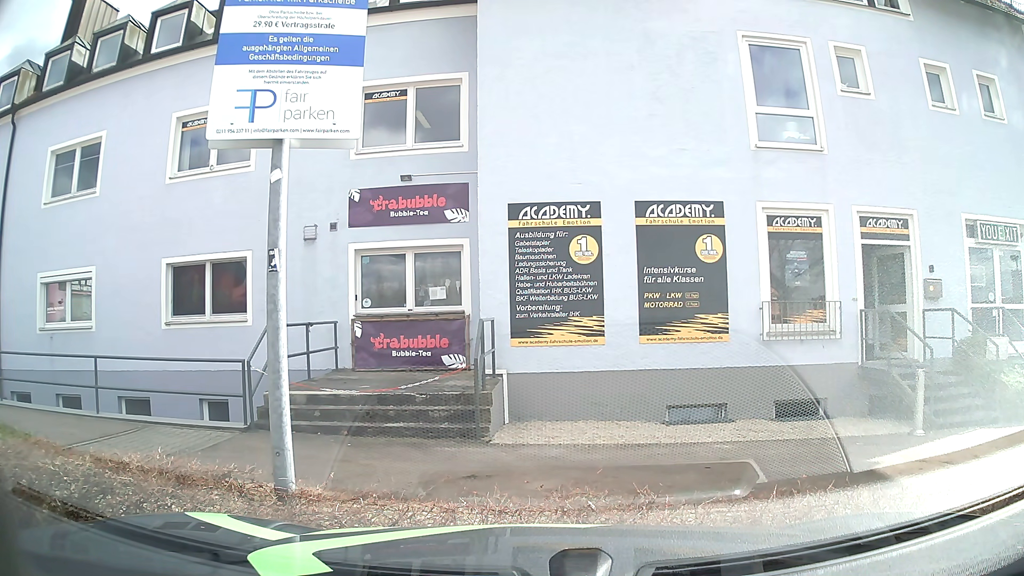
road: service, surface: asphalt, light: Day
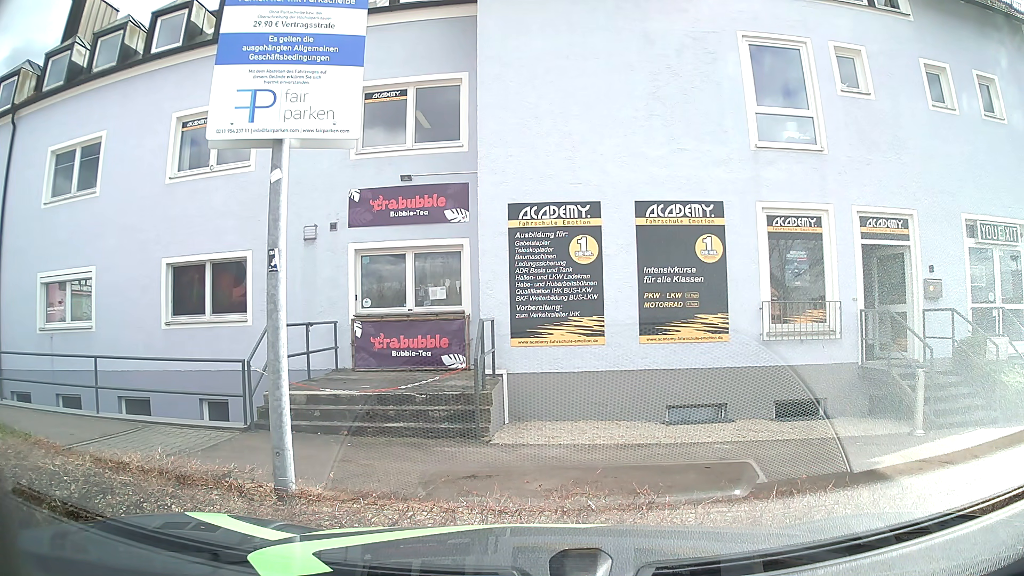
(0.0, 0.0) m; 0°
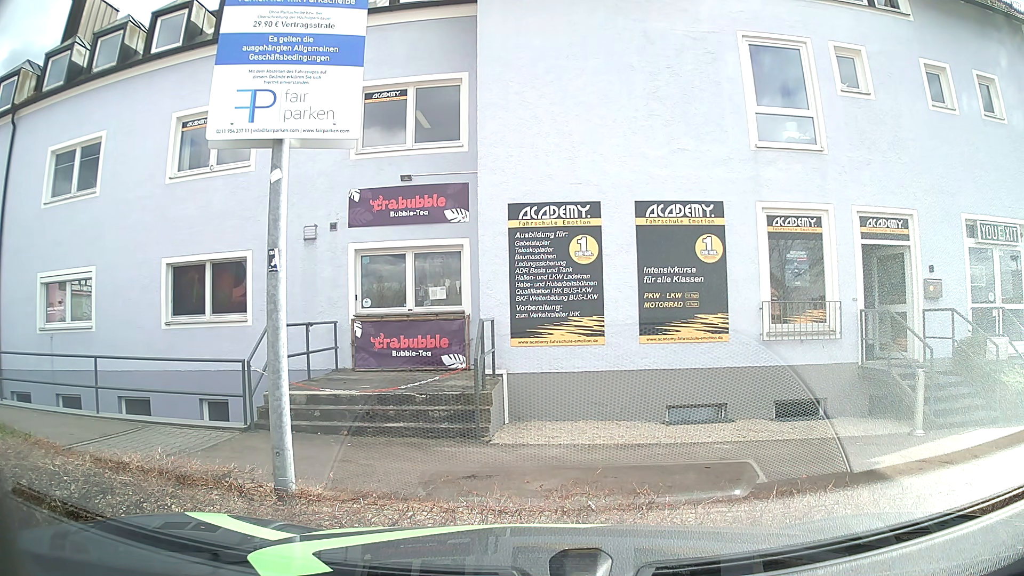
(0.0, 0.0) m; 0°
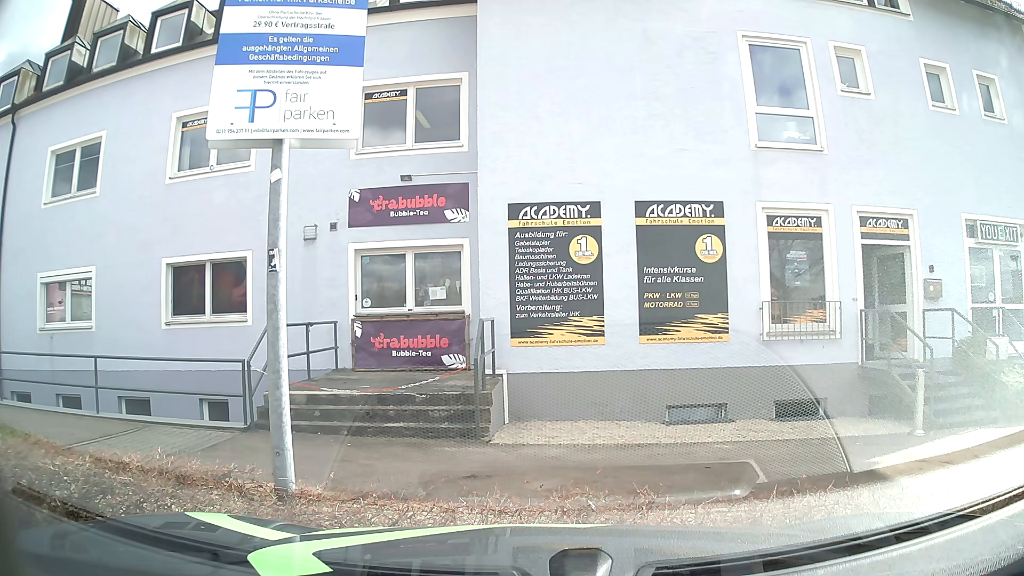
(0.0, 0.0) m; 0°
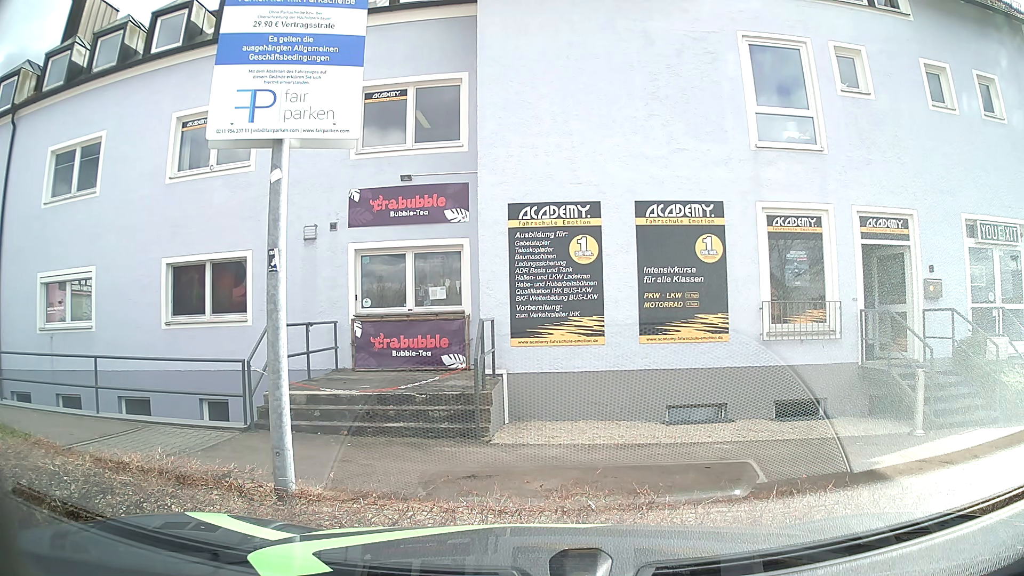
(0.0, 0.0) m; 0°
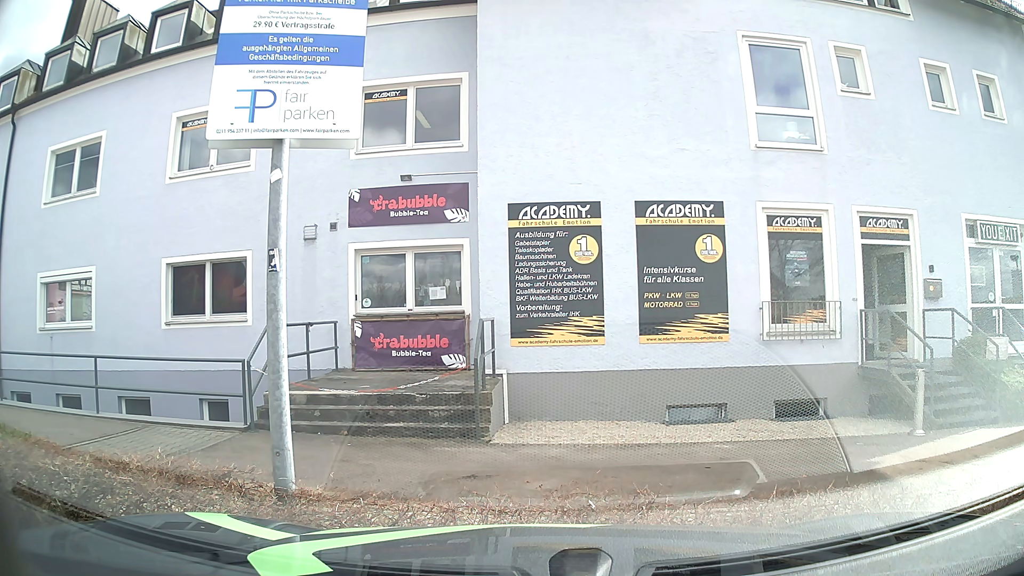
(0.0, 0.0) m; 0°
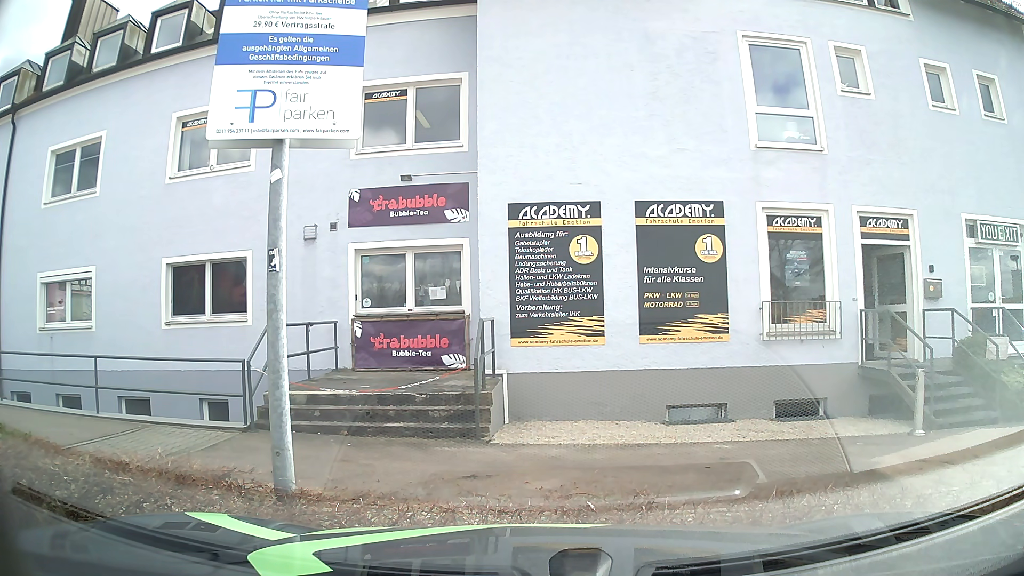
(0.0, 0.0) m; 0°
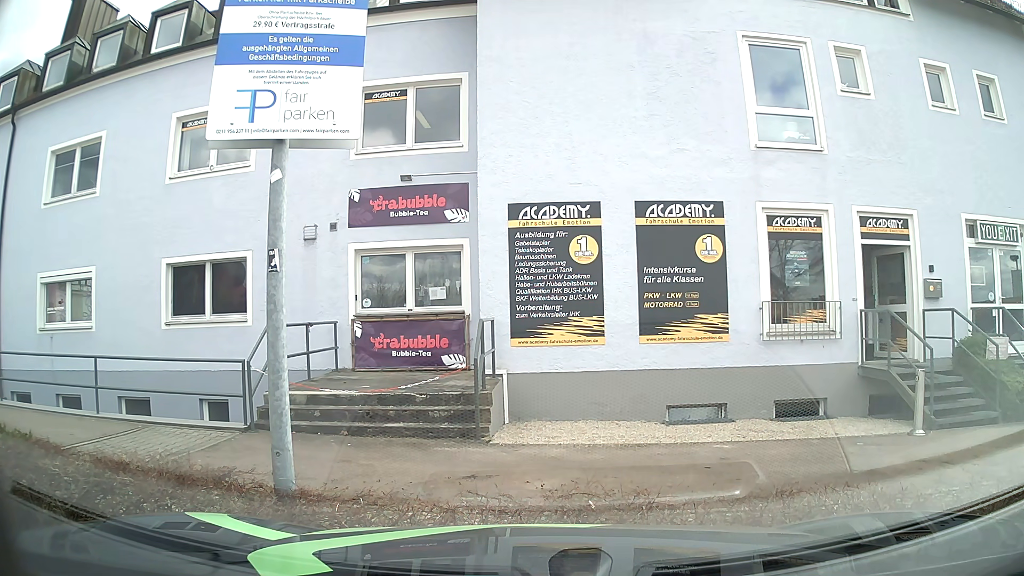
(0.0, 0.0) m; 0°
